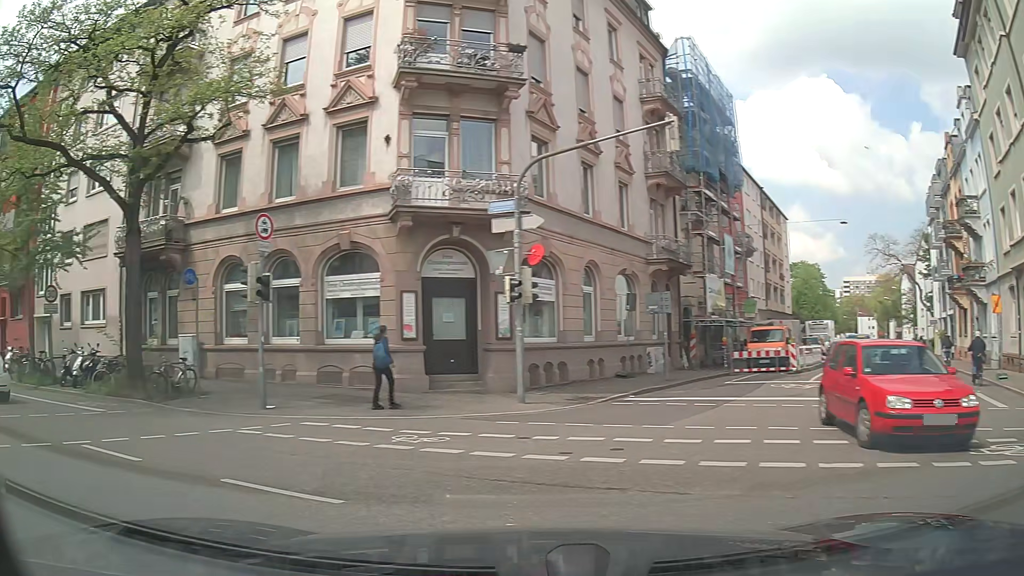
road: residential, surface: asphalt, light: Day
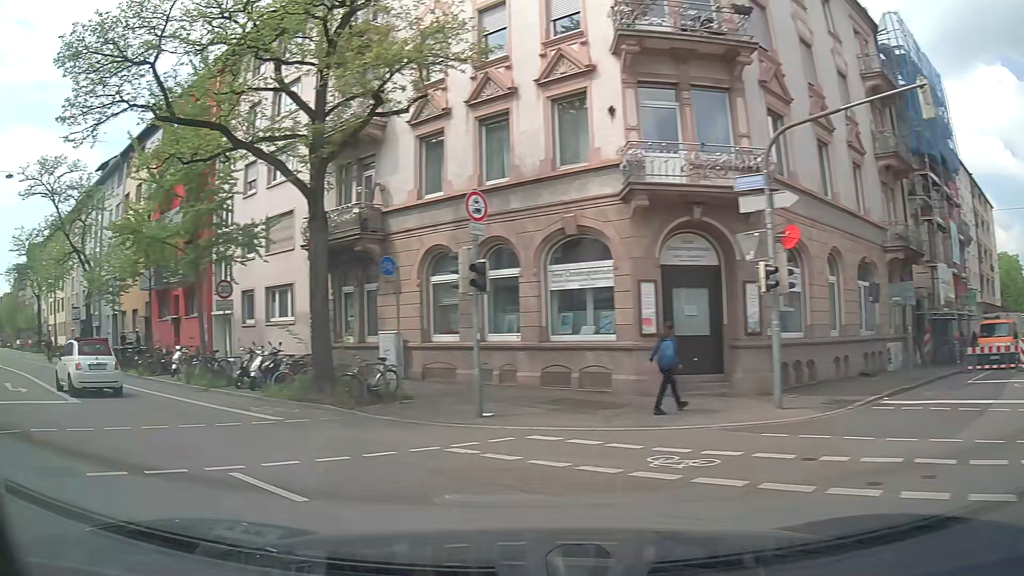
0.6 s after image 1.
(-0.3, +2.3) m; -16°
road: secondary
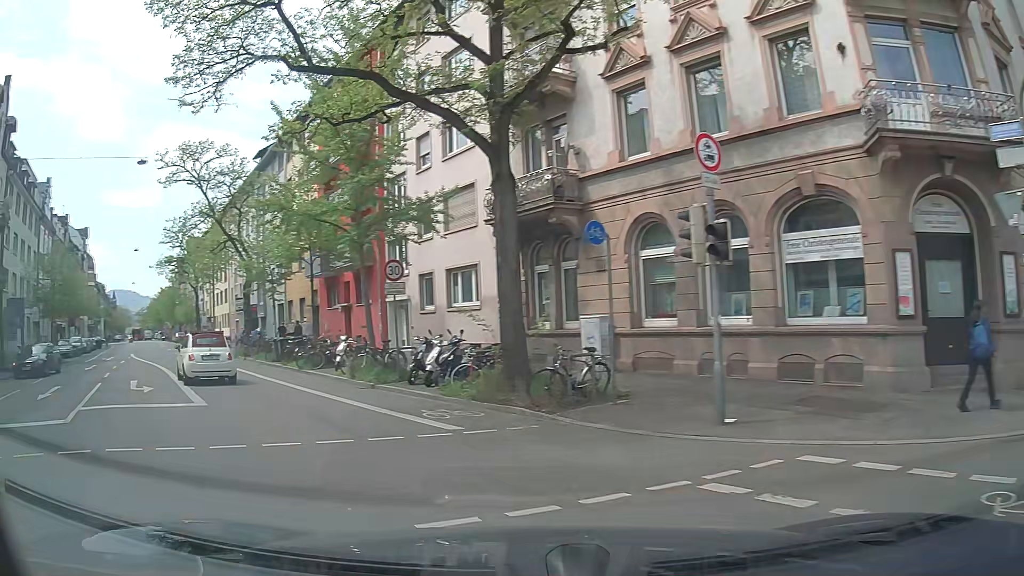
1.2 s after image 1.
(-0.5, +3.1) m; -16°
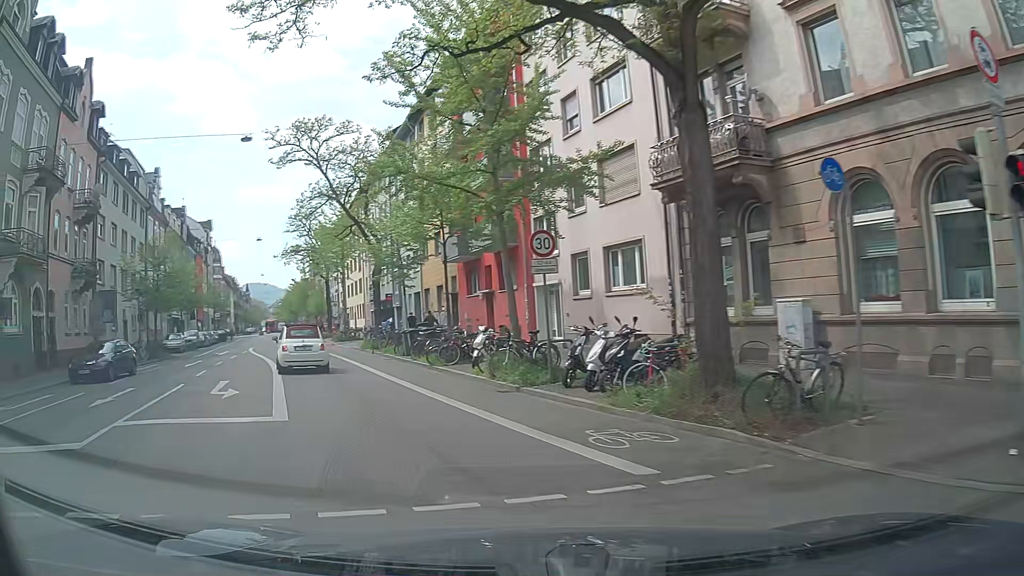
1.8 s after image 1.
(-0.4, +3.8) m; -11°
